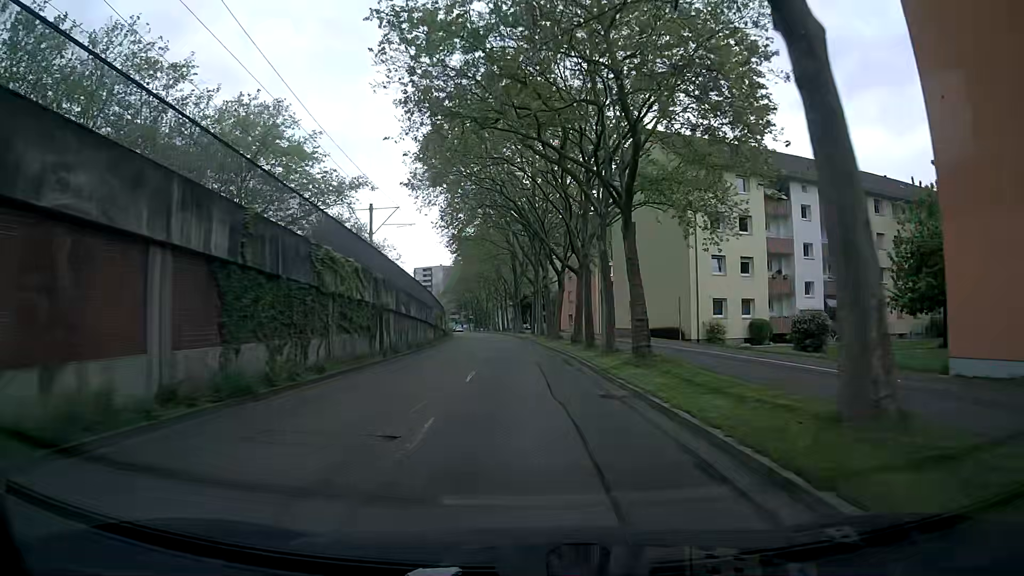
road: tertiary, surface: asphalt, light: Day
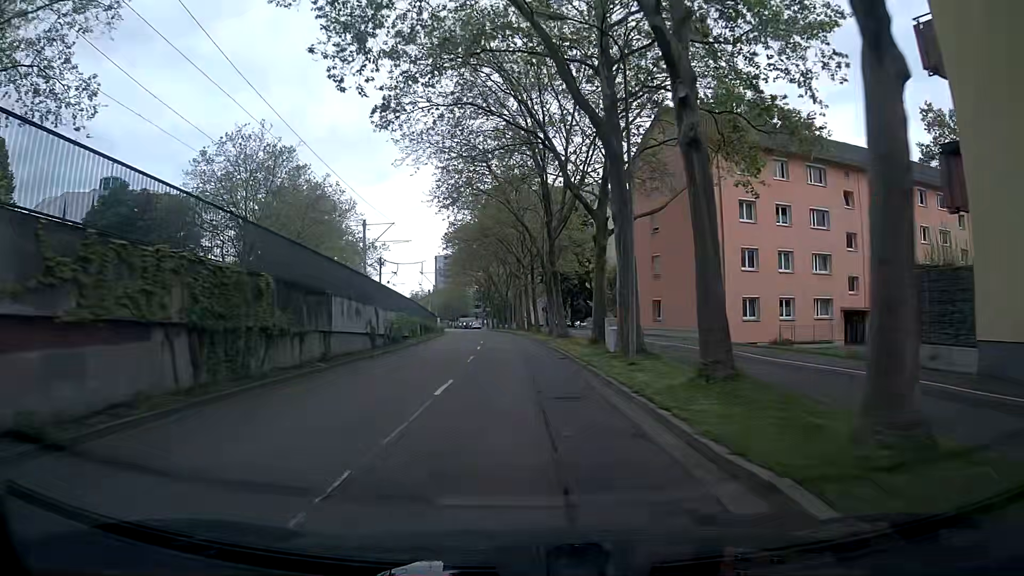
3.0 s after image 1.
(-0.6, +40.2) m; -2°
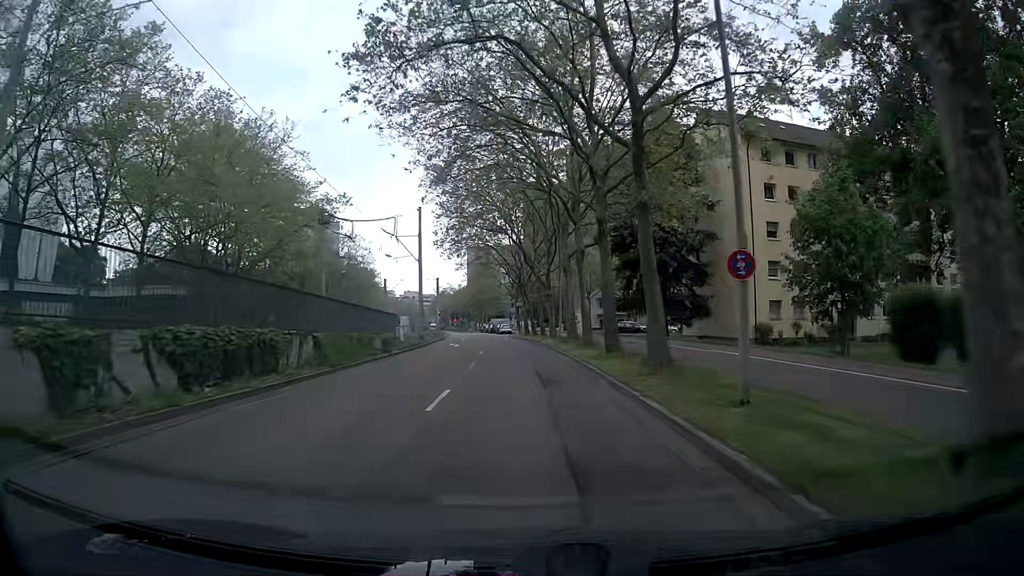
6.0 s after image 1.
(-1.3, +38.1) m; -4°
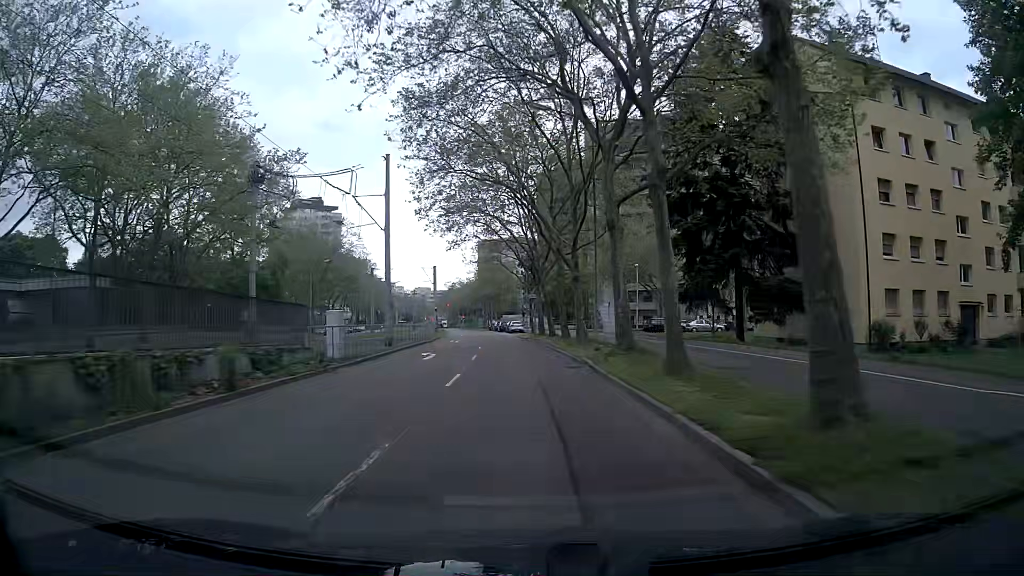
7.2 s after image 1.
(-0.1, +14.8) m; -2°
(0, +10) (0, +20) (0, +30) (-1, +40) (-1, +50) (-2, +60) (-3, +70) (-4, +80) (-5, +90) (-6, +100) m
